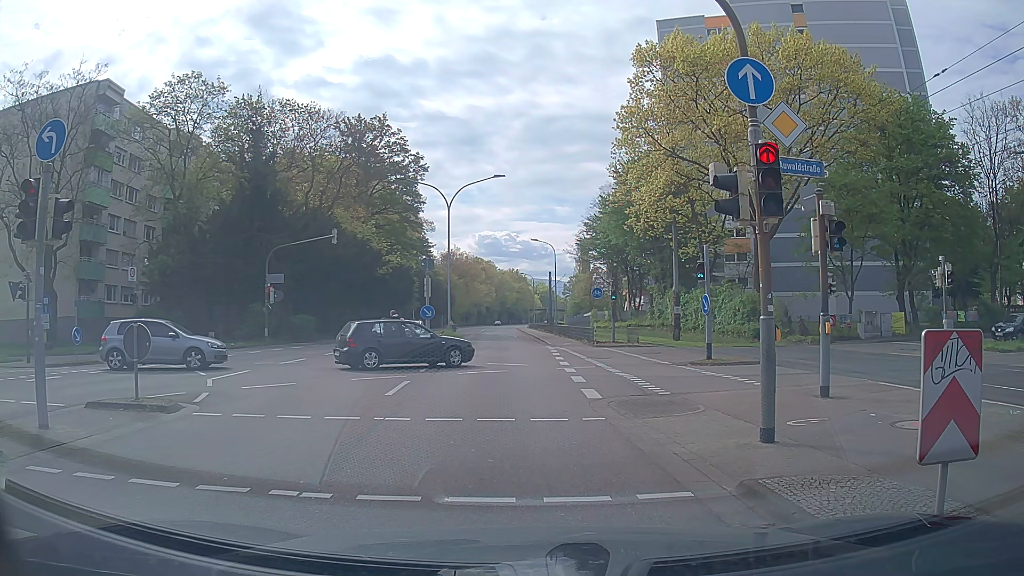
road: secondary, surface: asphalt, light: Day
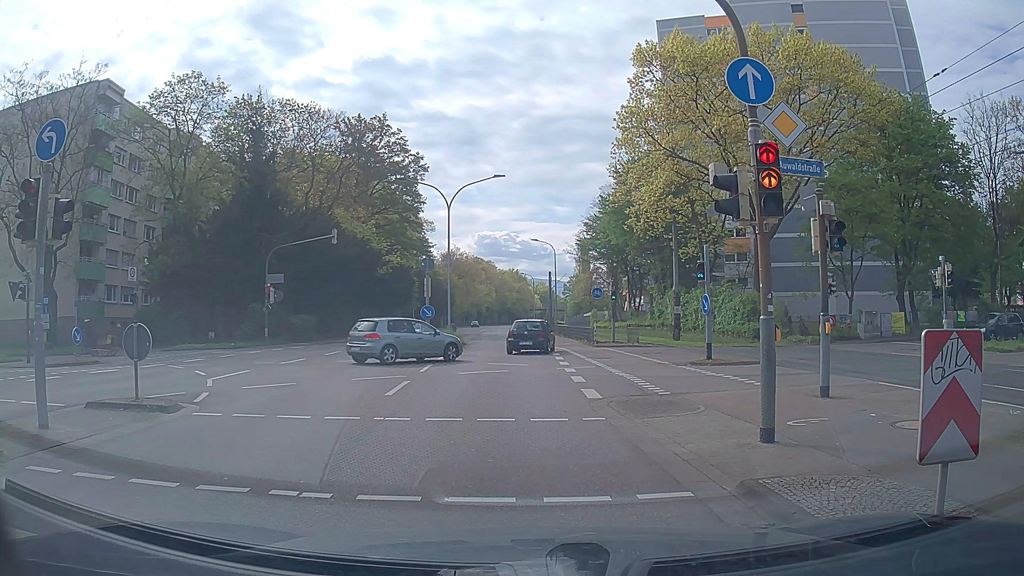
(0.0, 0.0) m; 0°
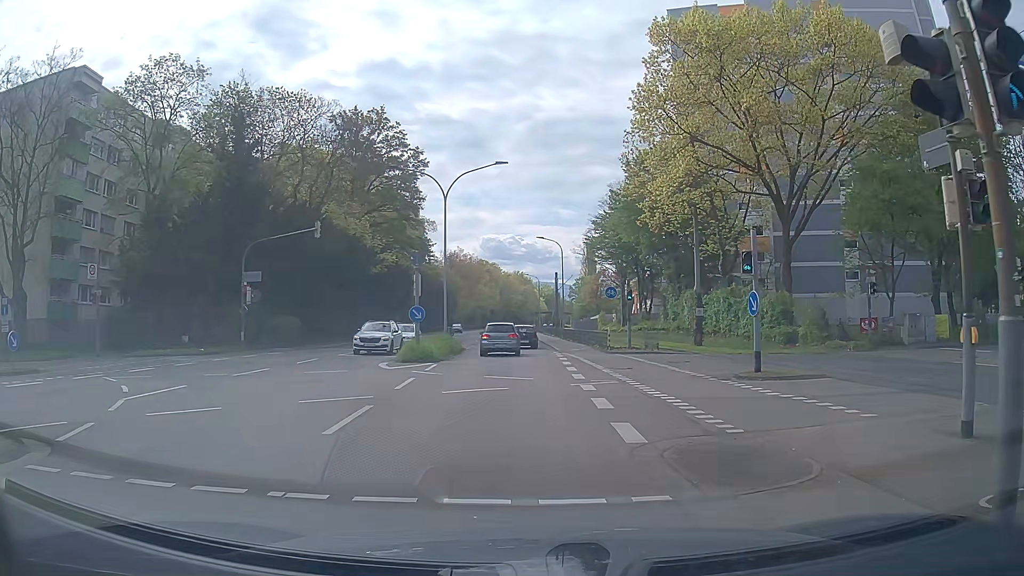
(+0.1, +4.4) m; 0°
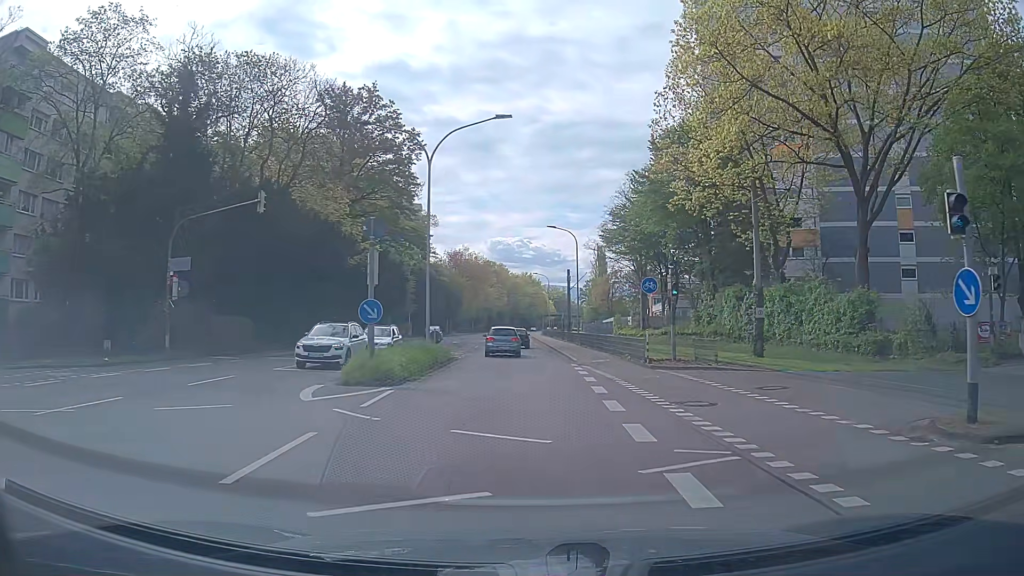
(+0.1, +9.0) m; 0°
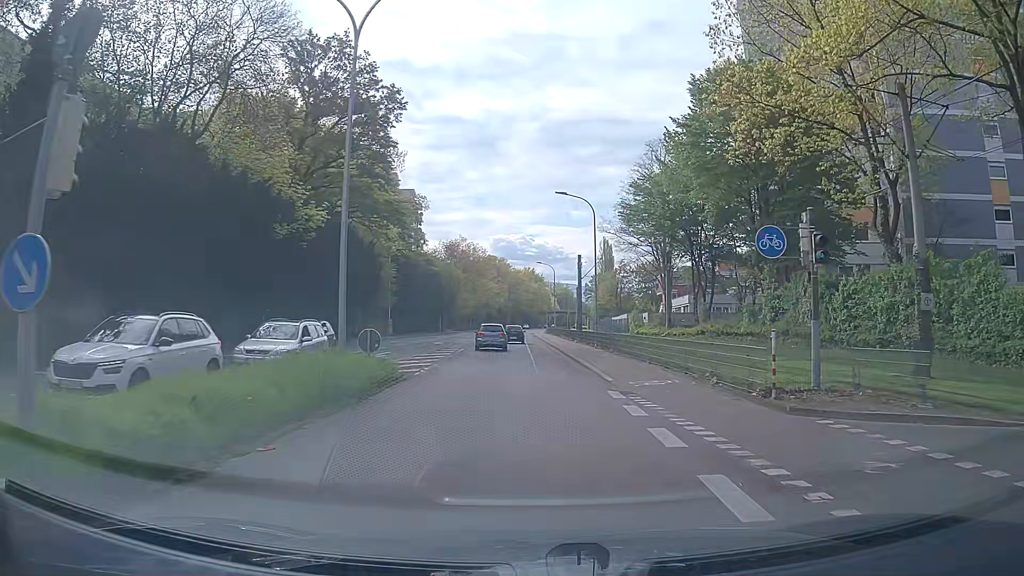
(0.0, +12.8) m; 0°
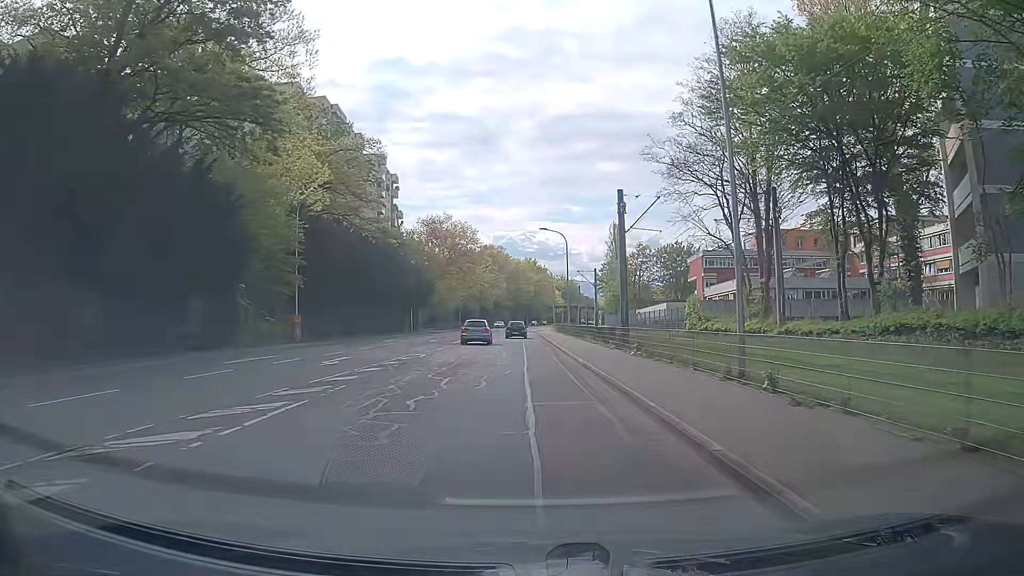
(+0.1, +27.8) m; +1°
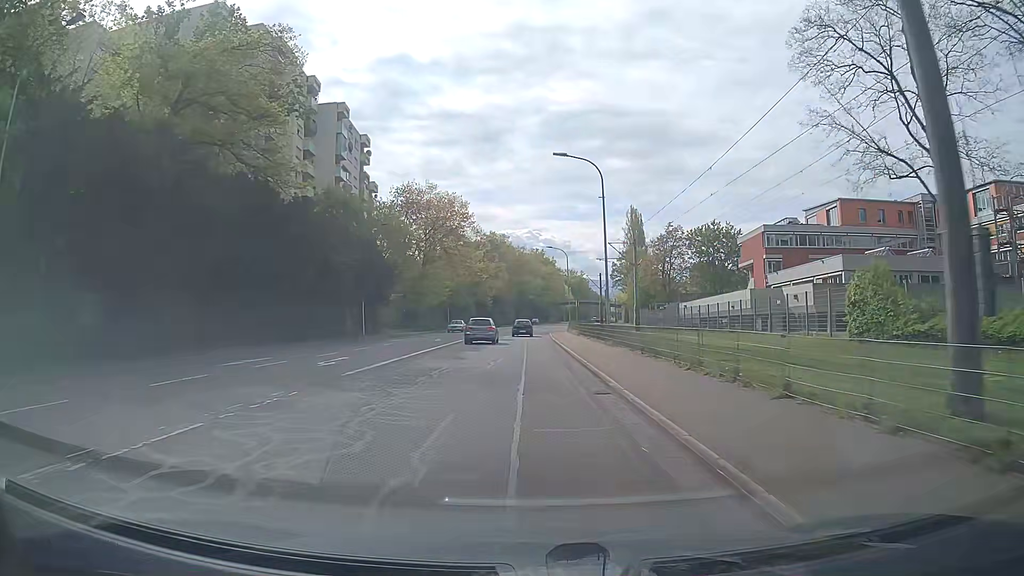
(-0.4, +26.1) m; -1°
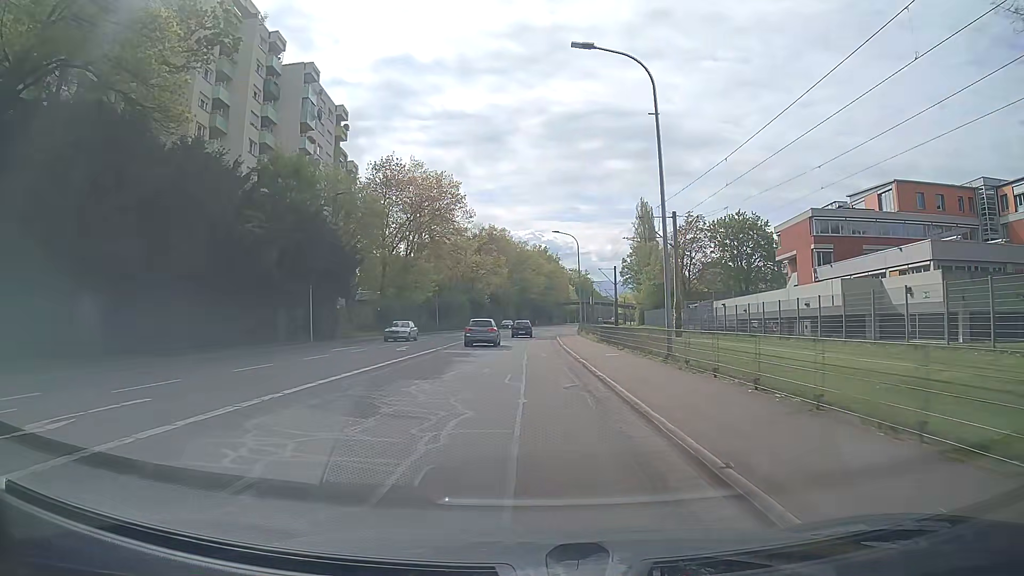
(-0.1, +13.8) m; 0°
(0, +10) (0, +20) (0, +30) (0, +40) (0, +50) (0, +60) (+1, +70) (+1, +80) (+1, +90) (+2, +100) m
